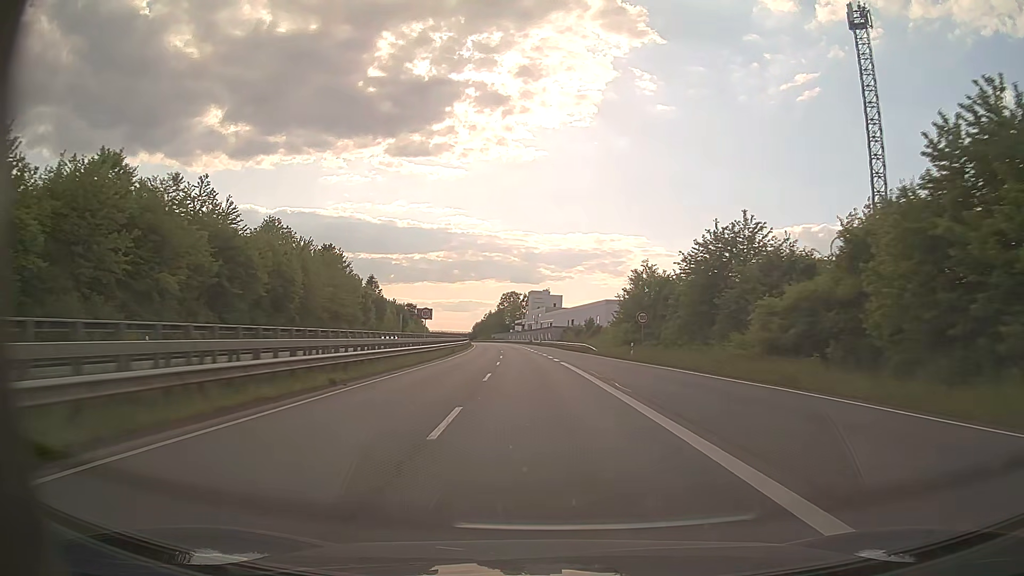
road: trunk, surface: asphalt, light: Day
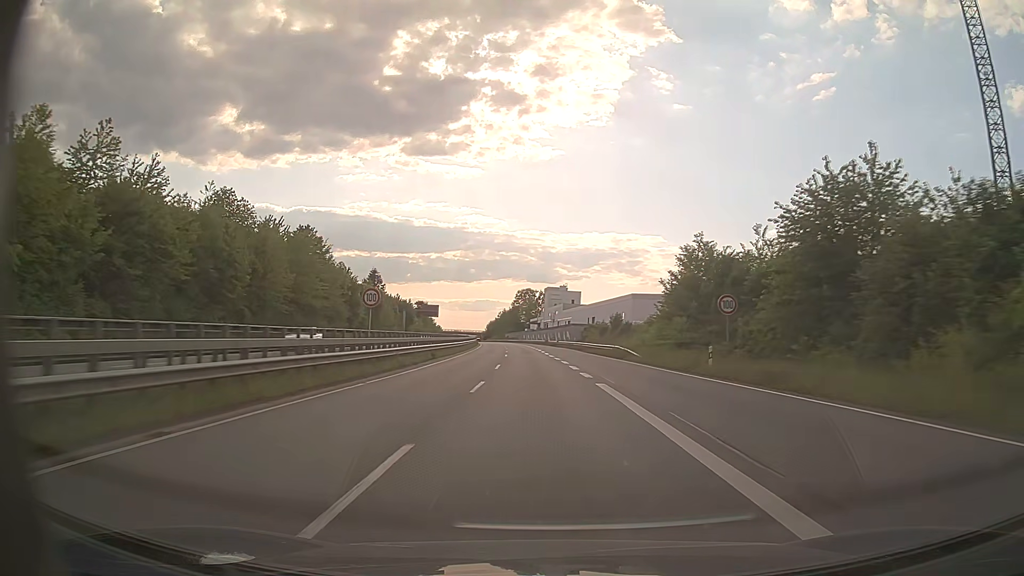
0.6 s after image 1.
(-0.2, +16.8) m; -2°
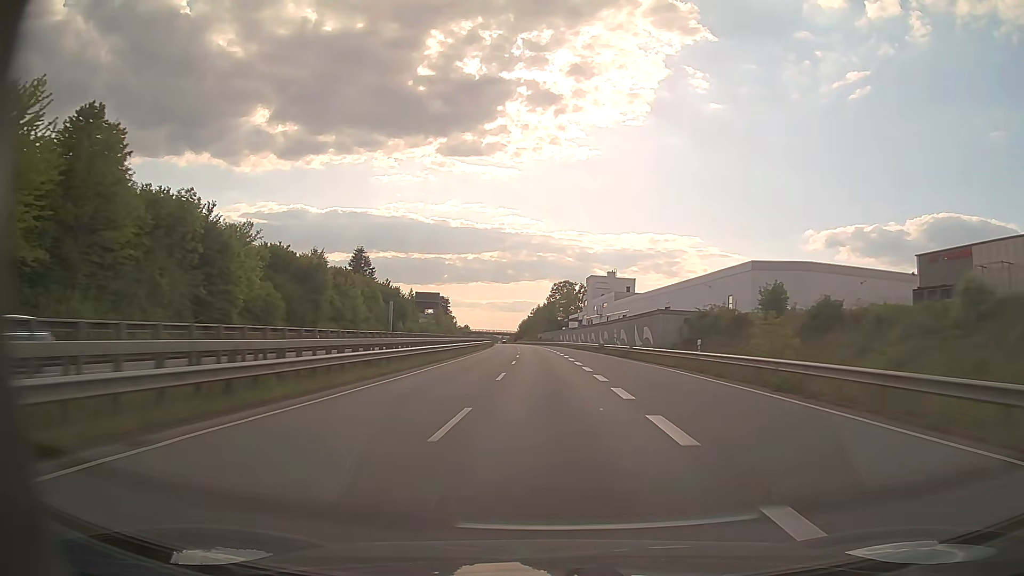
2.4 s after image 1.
(-1.5, +50.9) m; -3°
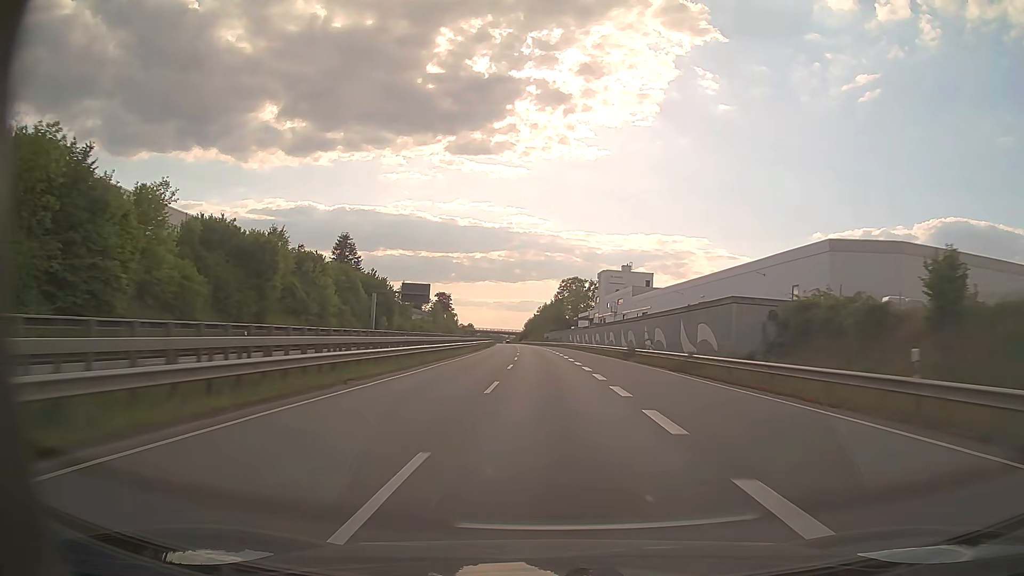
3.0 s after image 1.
(-0.1, +17.1) m; -1°
(0, +10) (0, +20) (0, +30) (0, +40) (-1, +50) (-1, +60) (-1, +70) (-2, +80) (-2, +90) (-3, +100) m
